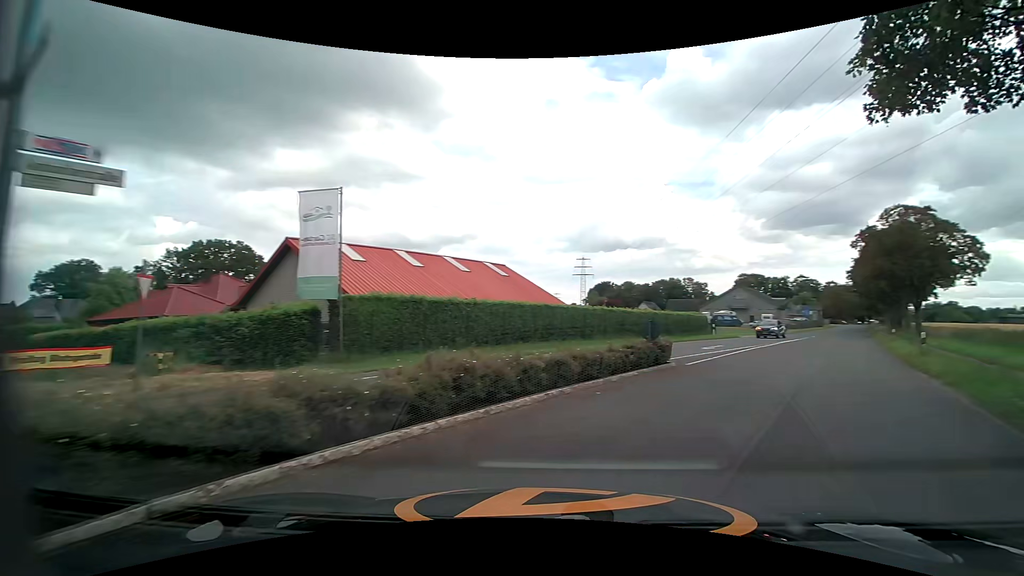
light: Day
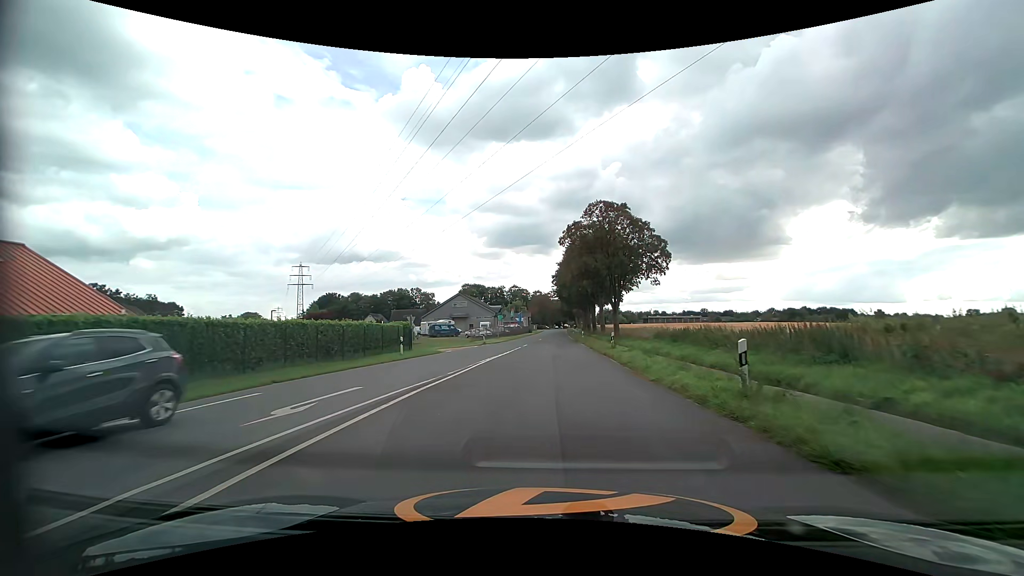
(+7.0, +15.9) m; +30°
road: tertiary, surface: asphalt
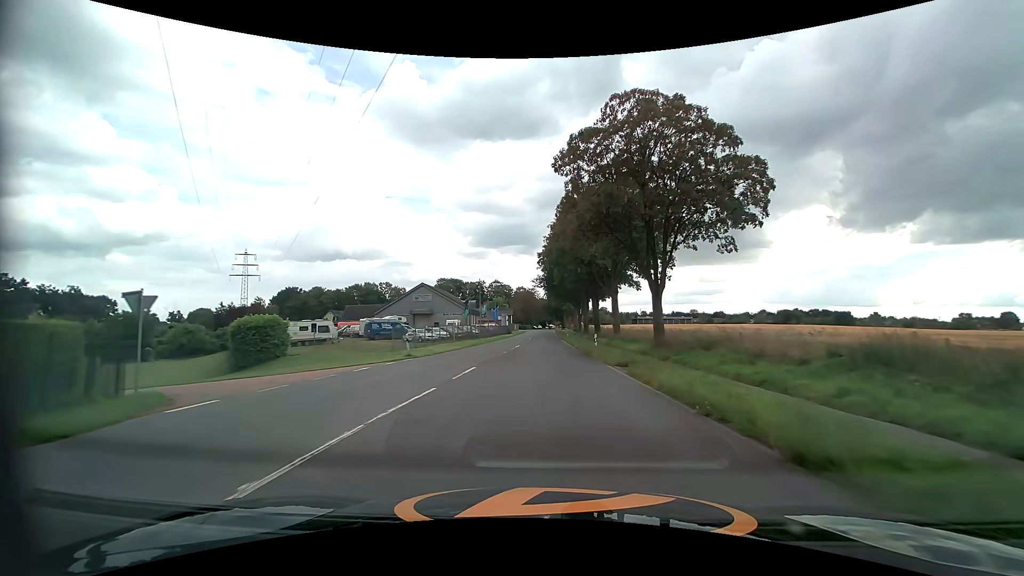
(+0.1, +26.4) m; +1°
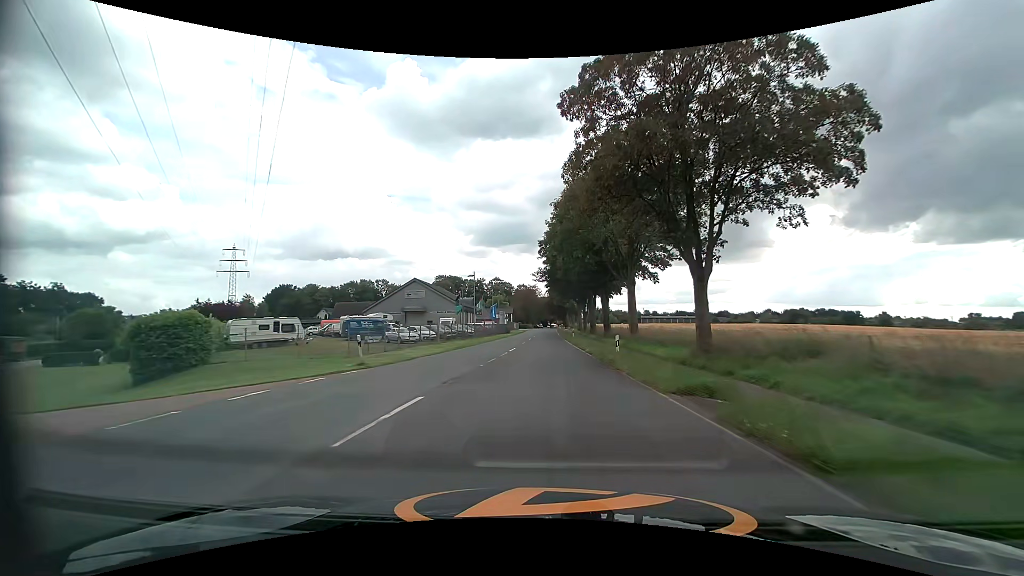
(0.0, +7.8) m; 0°
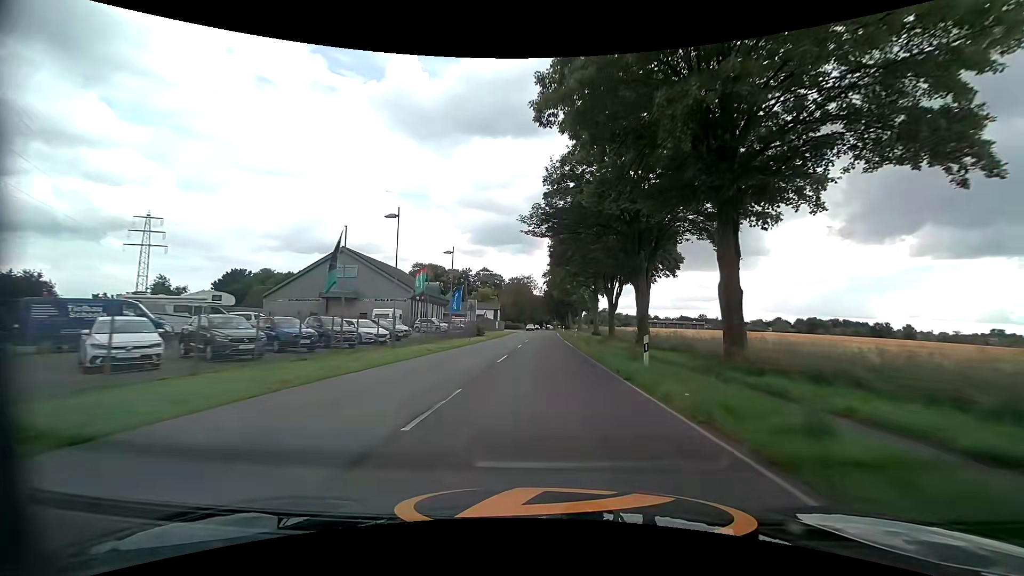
(-0.1, +35.6) m; 0°
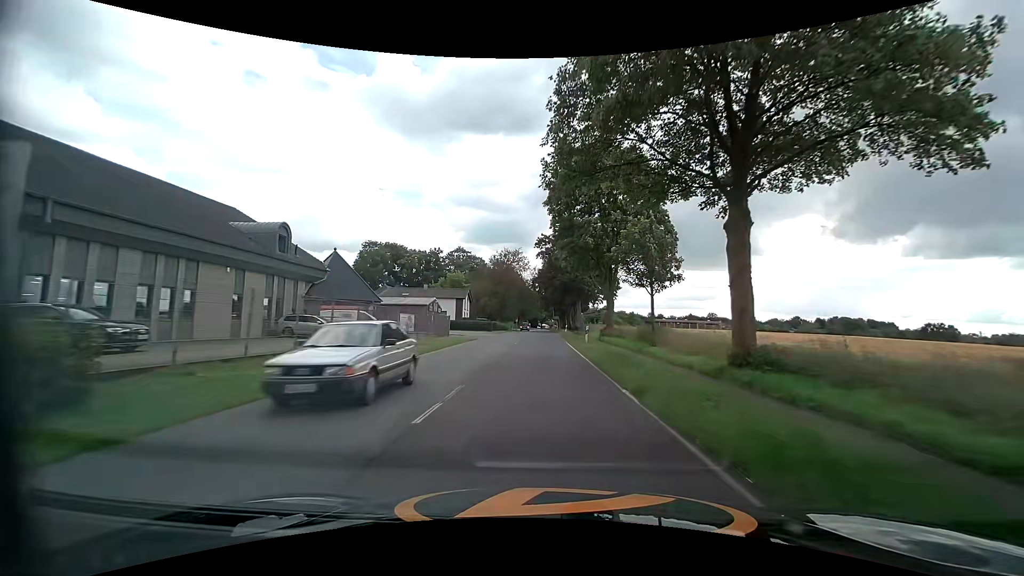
(+0.4, +47.6) m; 0°
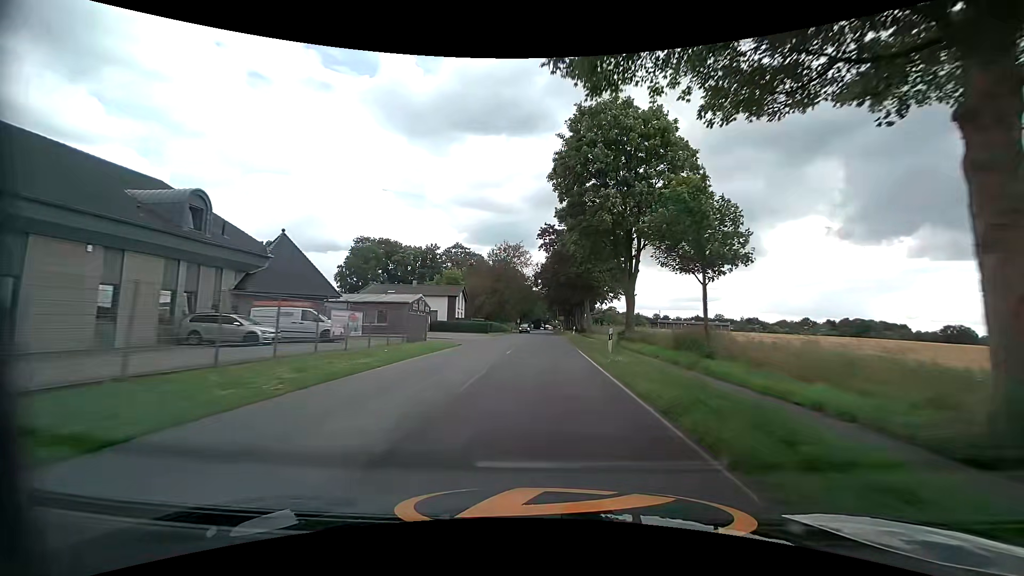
(0.0, +8.8) m; 0°
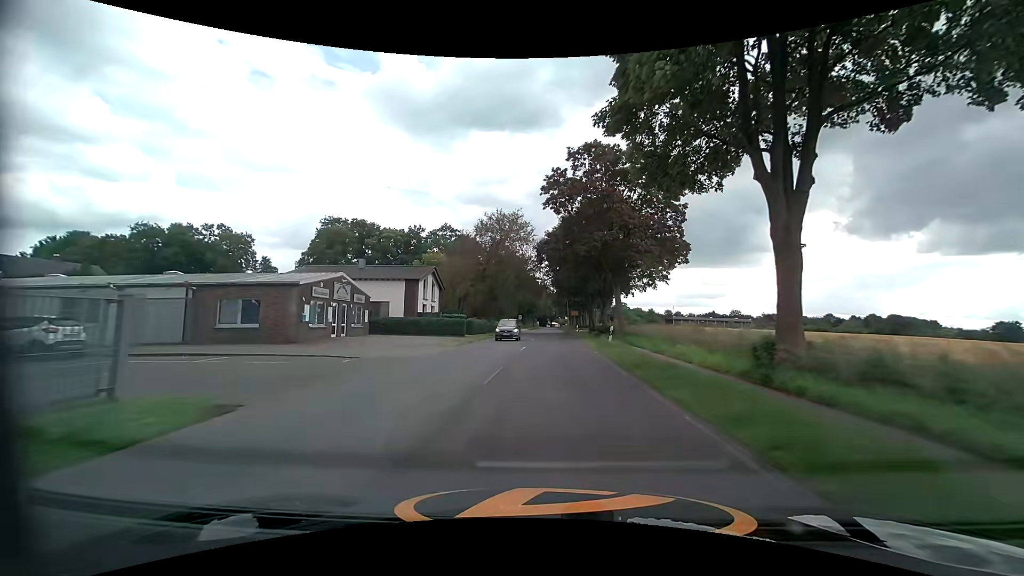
(0.0, +22.7) m; -1°
